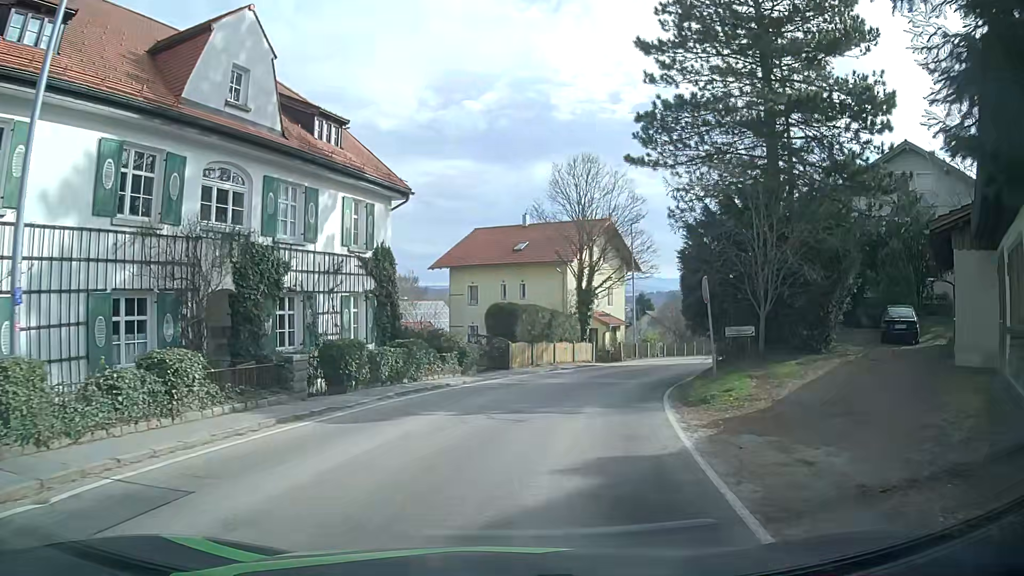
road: tertiary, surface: asphalt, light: Day
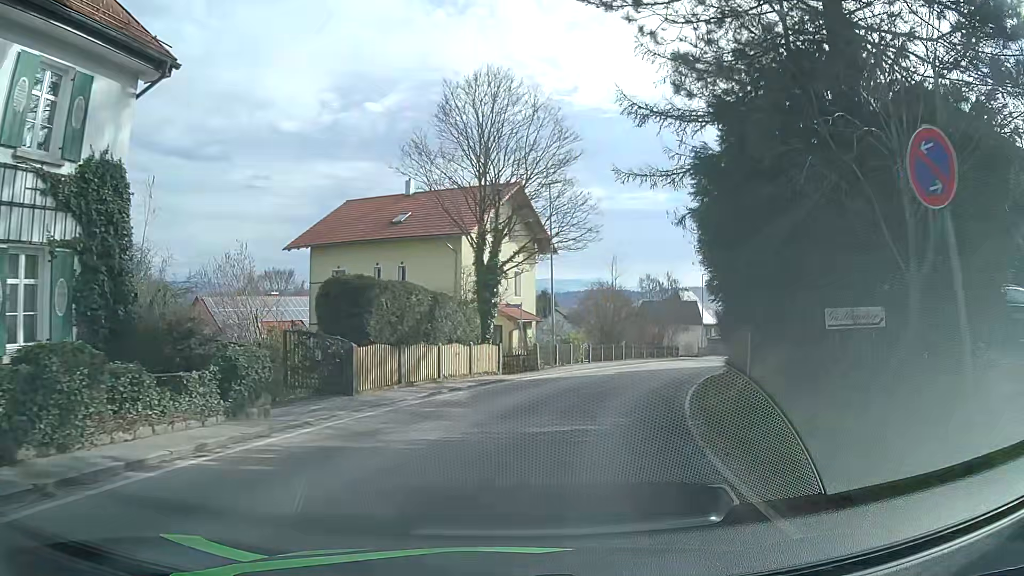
(+1.2, +12.3) m; +10°
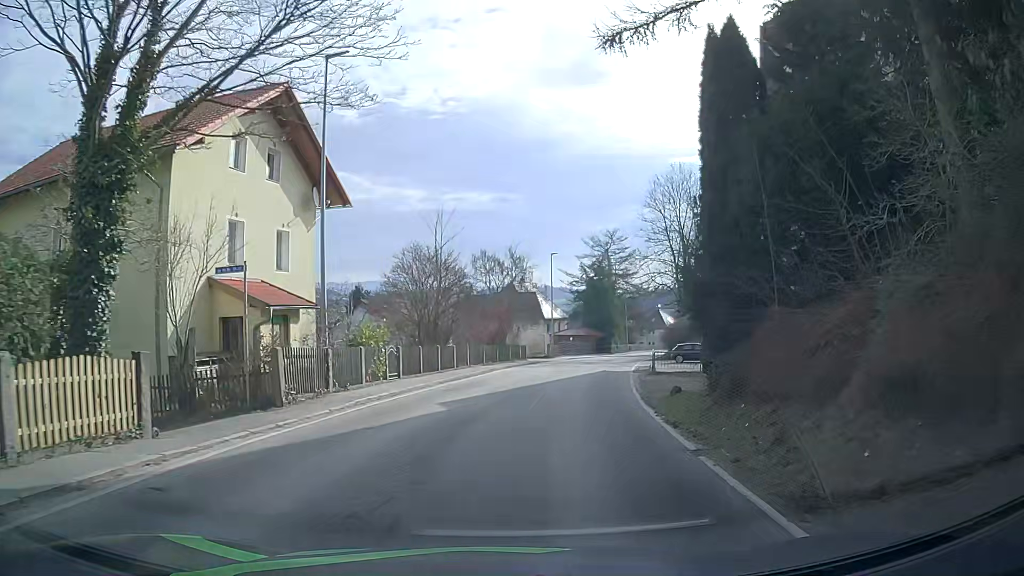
(+1.9, +16.1) m; +14°
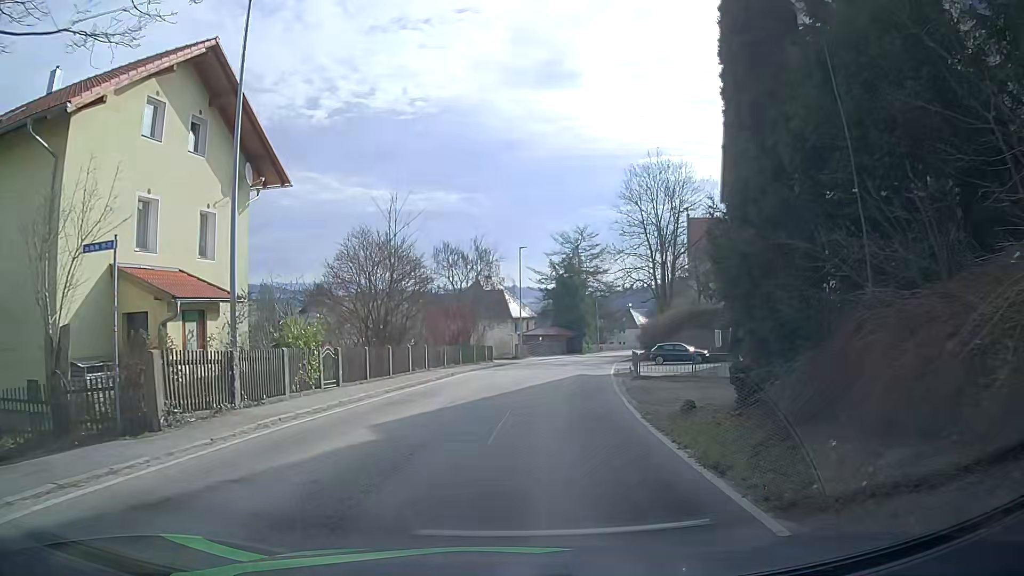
(+0.2, +4.0) m; +3°
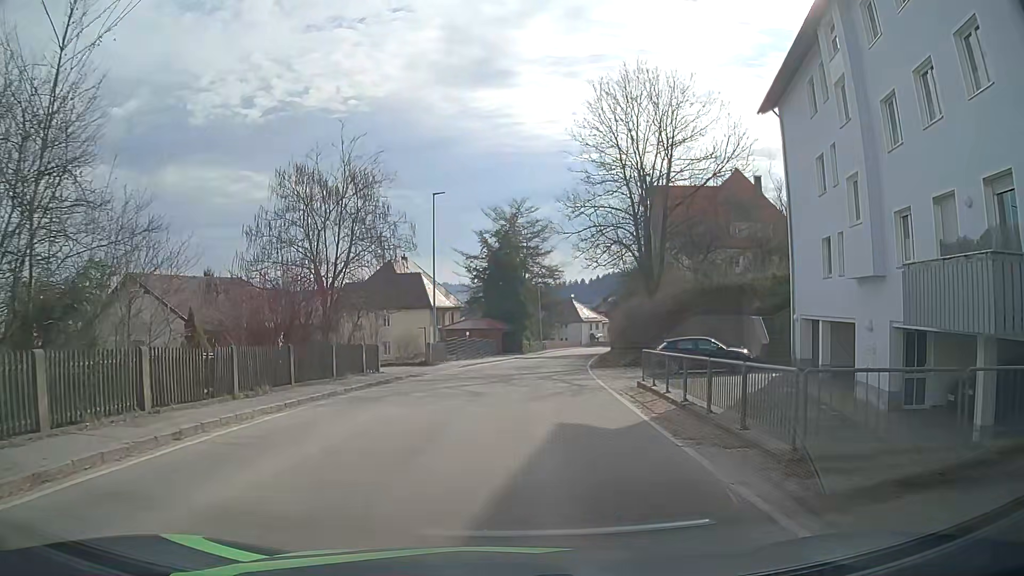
(+1.5, +19.7) m; +7°
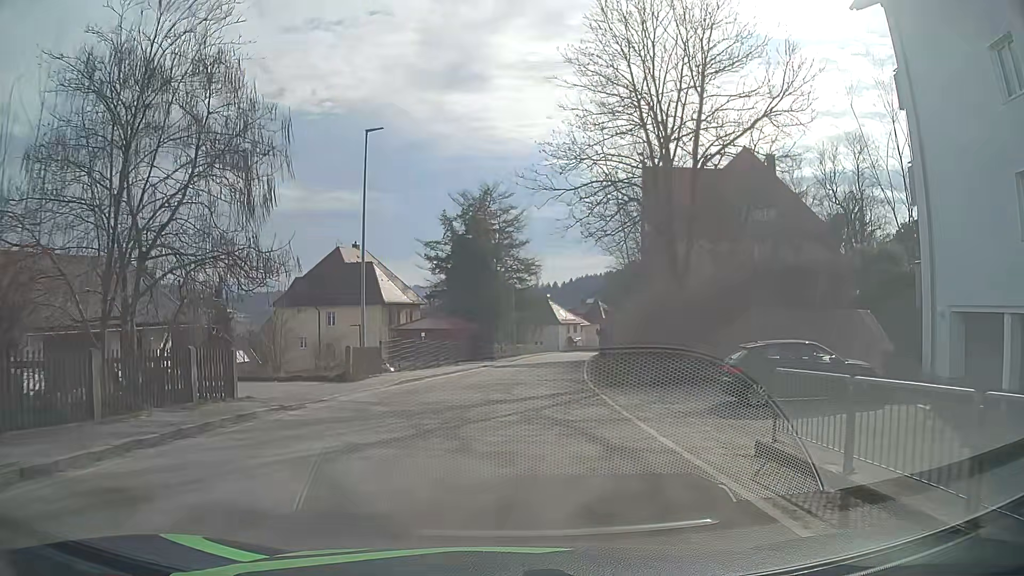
(+0.3, +11.8) m; +3°
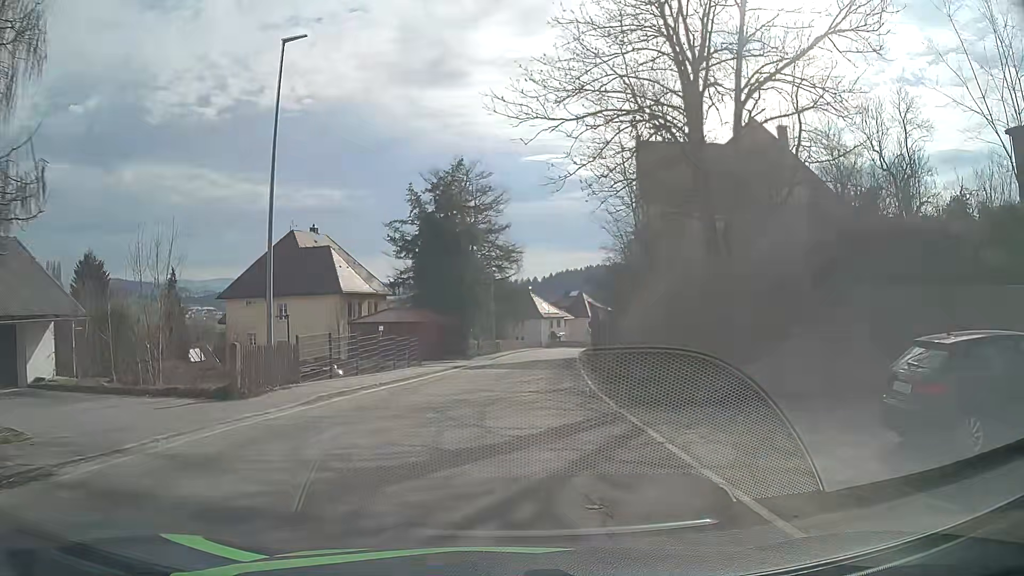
(+0.1, +8.1) m; 0°
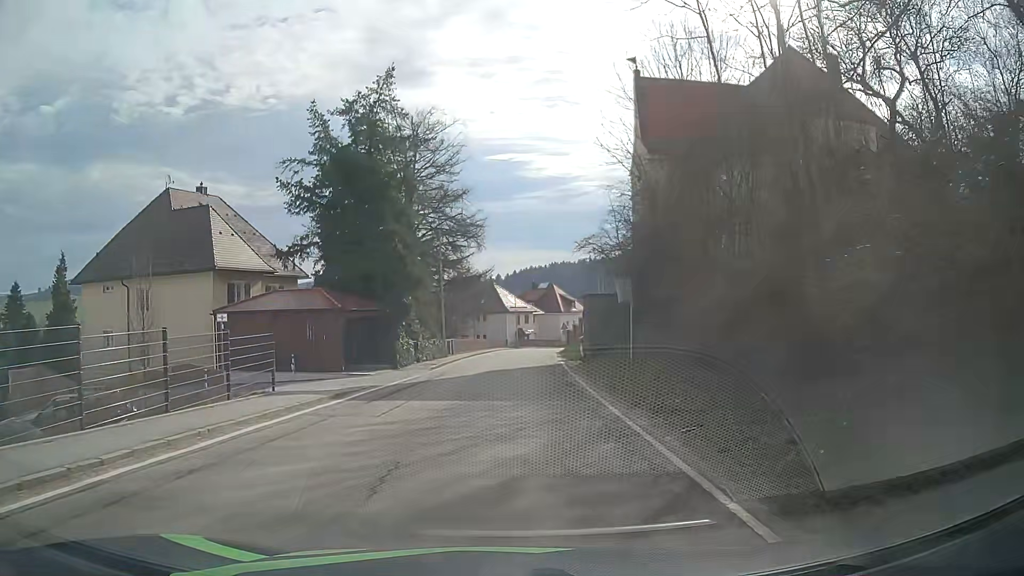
(+0.6, +16.7) m; +4°
(0, +10) (0, +20) (+1, +30) (+2, +40) (+2, +50) (+3, +60) (+3, +70) (+5, +80) (+7, +90) (+11, +99) m
